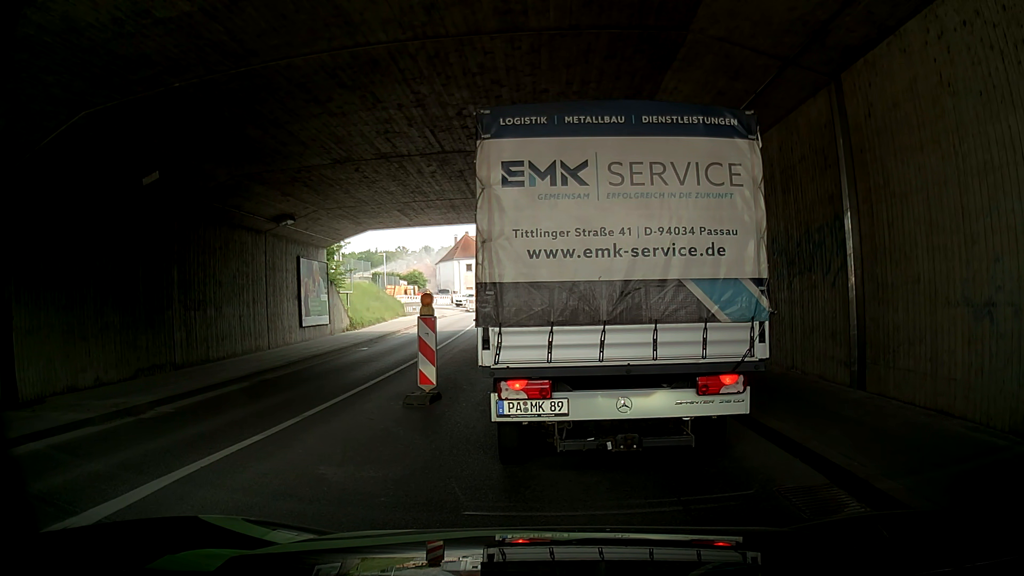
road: tertiary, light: Day
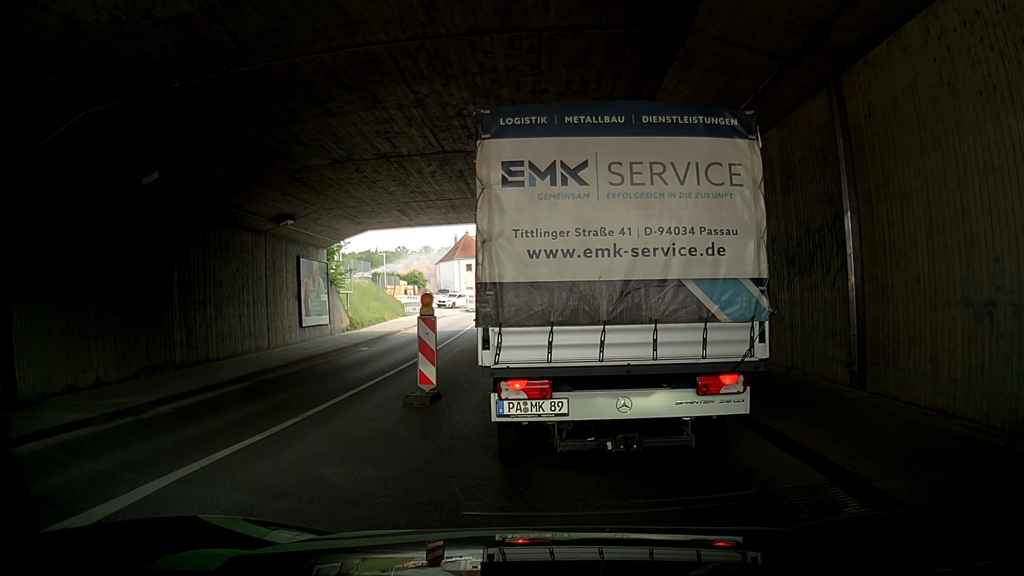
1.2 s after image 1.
(0.0, 0.0) m; 0°
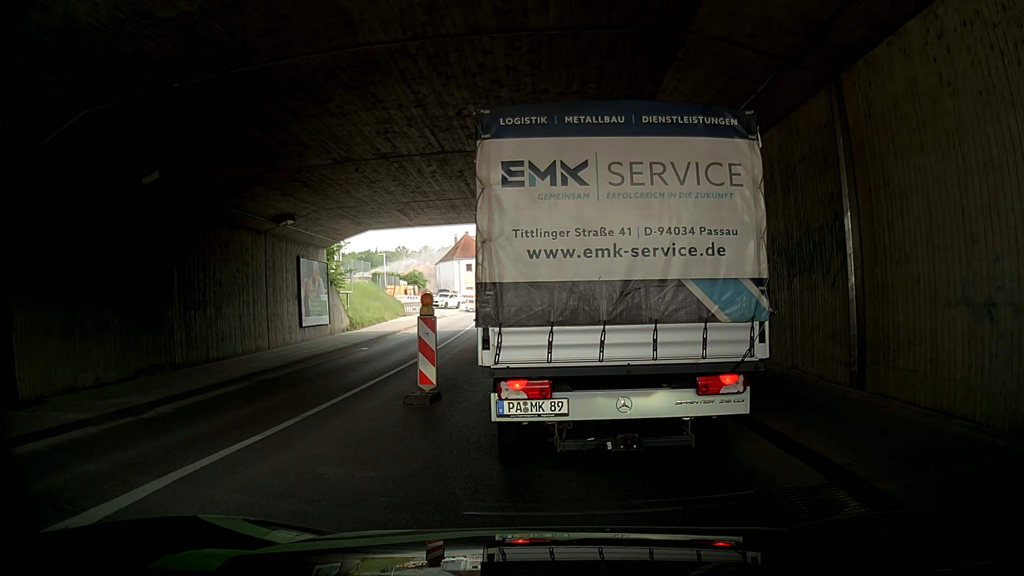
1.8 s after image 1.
(0.0, 0.0) m; 0°
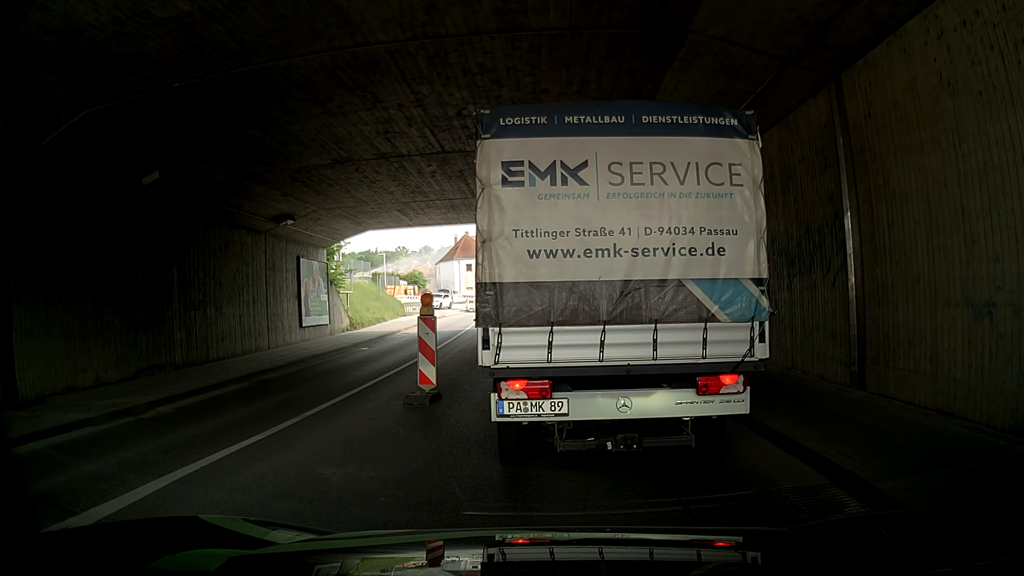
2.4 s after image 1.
(0.0, 0.0) m; 0°
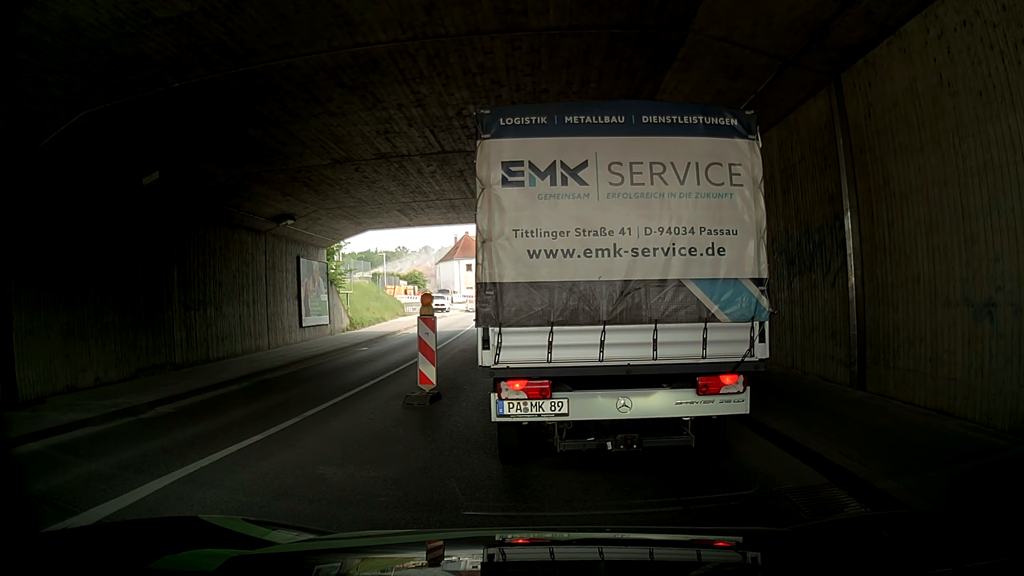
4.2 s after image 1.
(0.0, 0.0) m; 0°
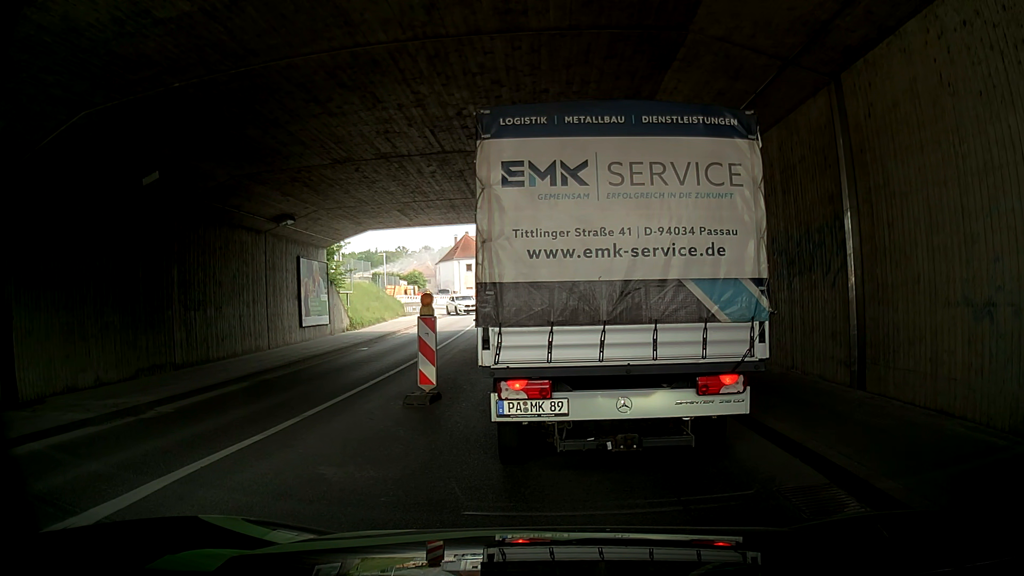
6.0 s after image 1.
(0.0, 0.0) m; 0°
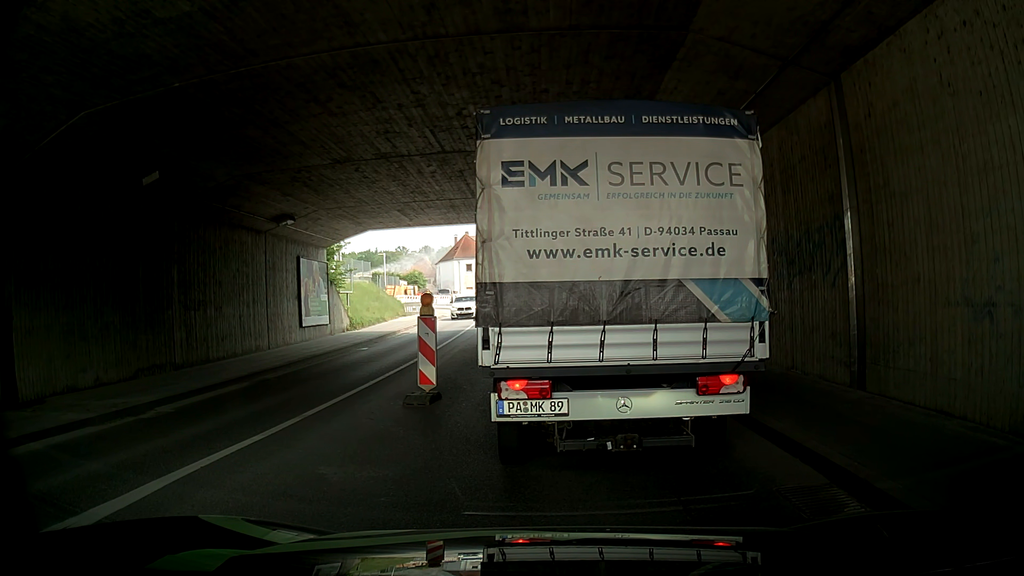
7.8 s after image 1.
(0.0, 0.0) m; 0°
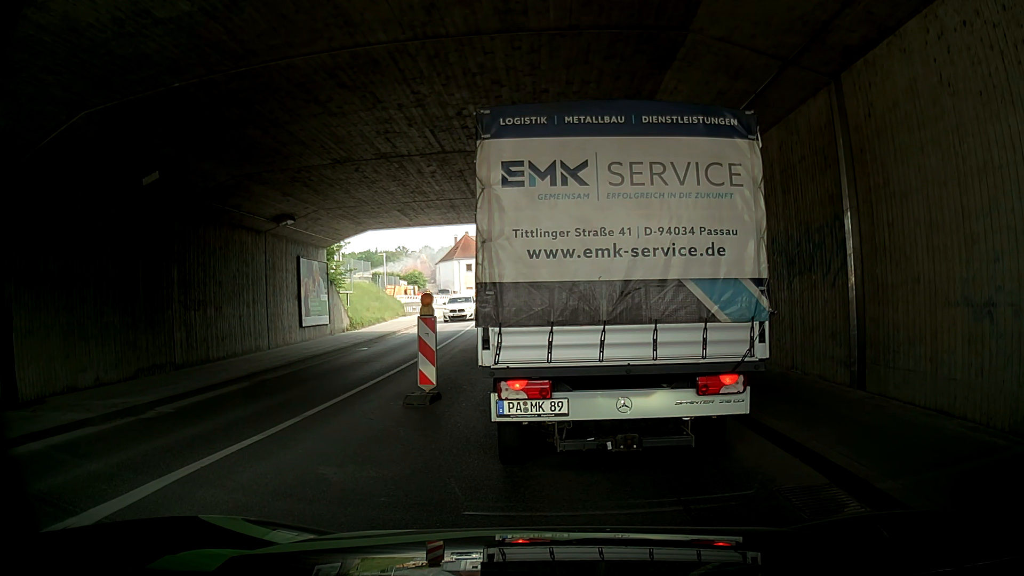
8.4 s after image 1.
(0.0, 0.0) m; 0°
